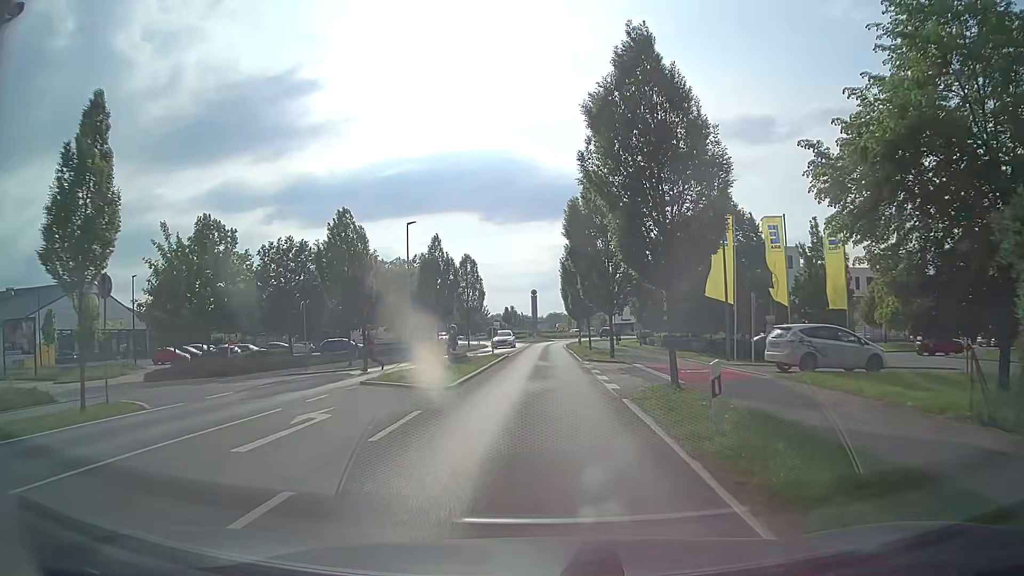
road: tertiary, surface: asphalt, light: Day
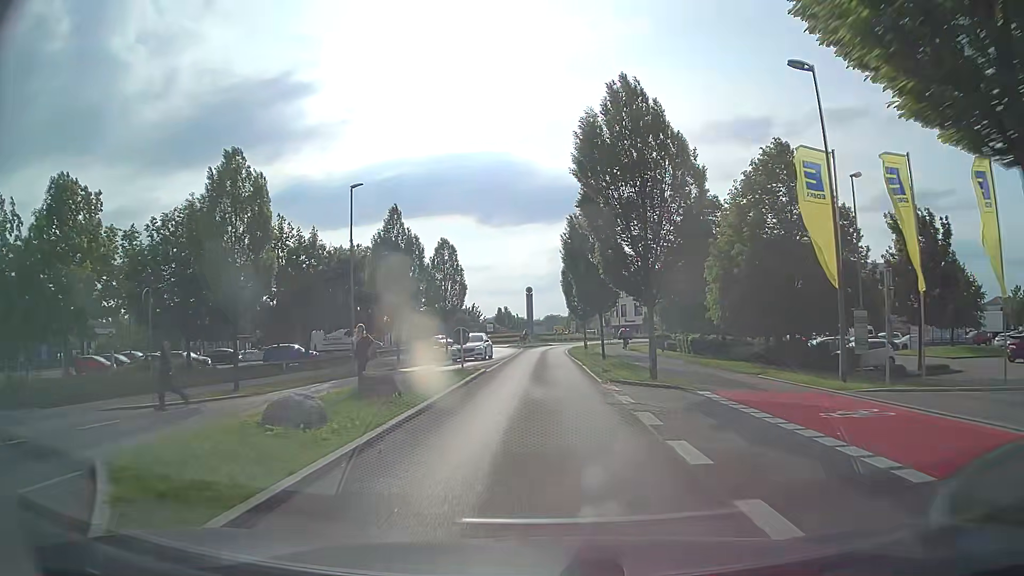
(0.0, +11.9) m; 0°
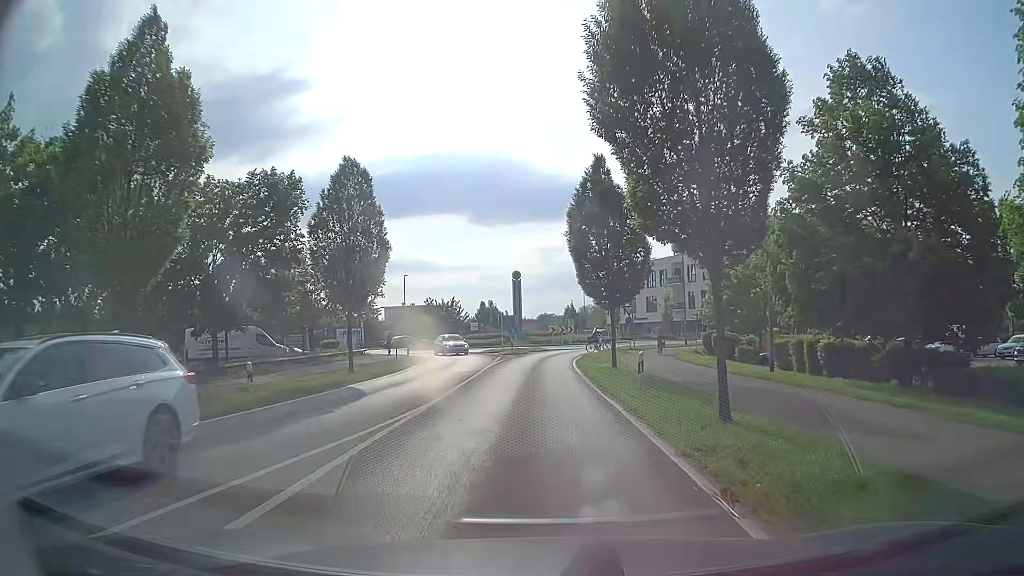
(+0.1, +22.8) m; 0°
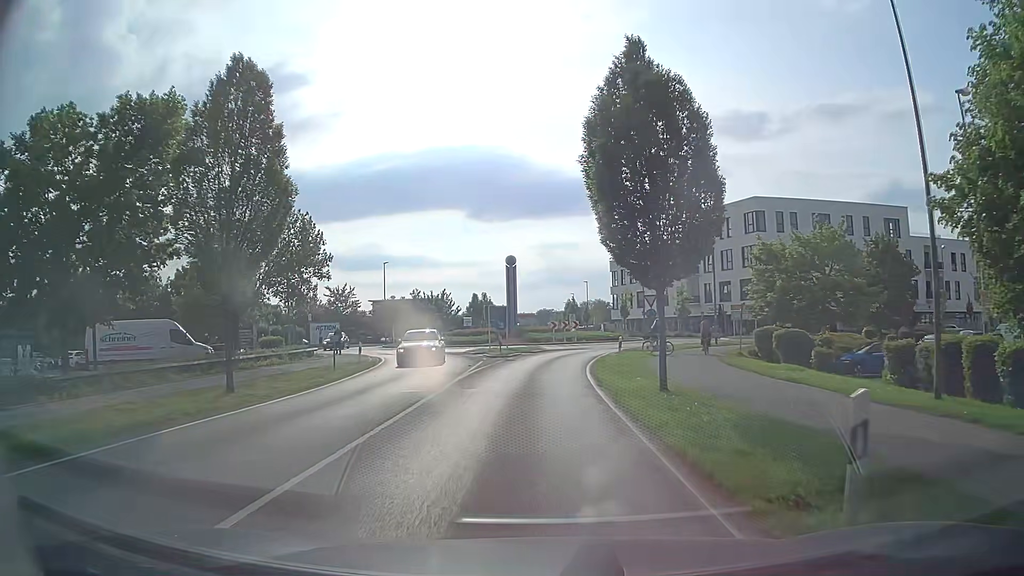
(+0.1, +10.3) m; +1°
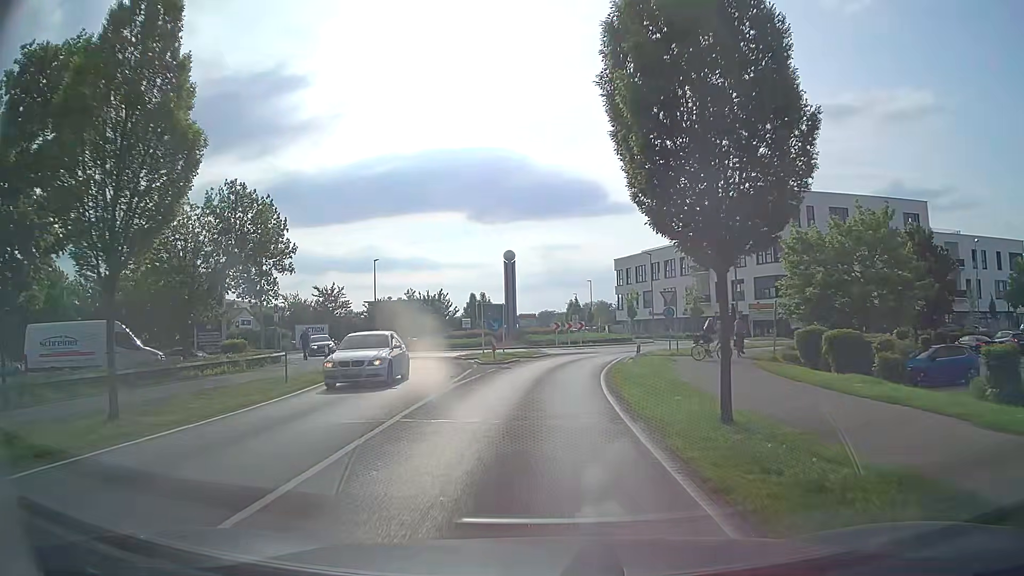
(0.0, +4.9) m; 0°
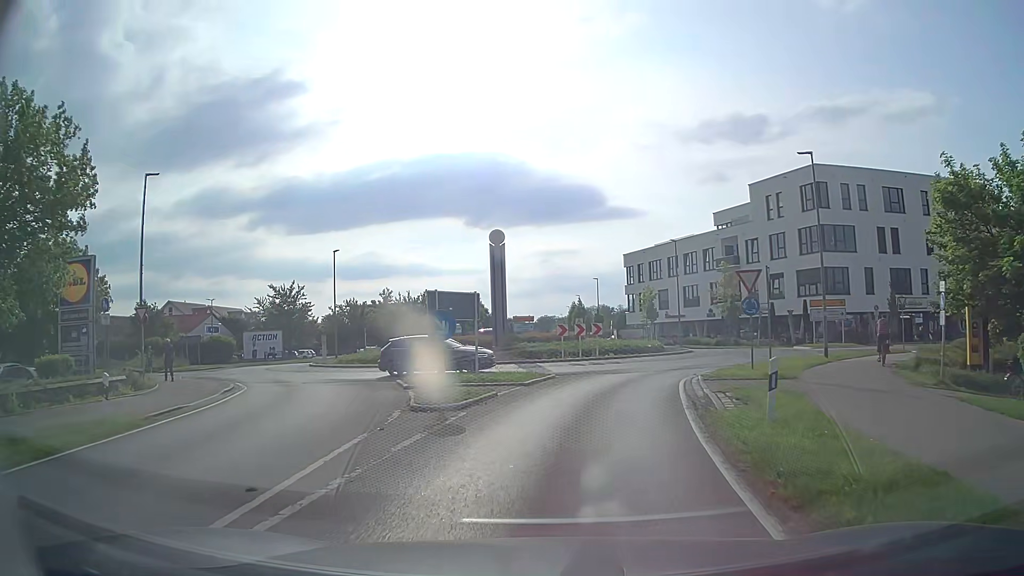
(-0.1, +13.3) m; 0°
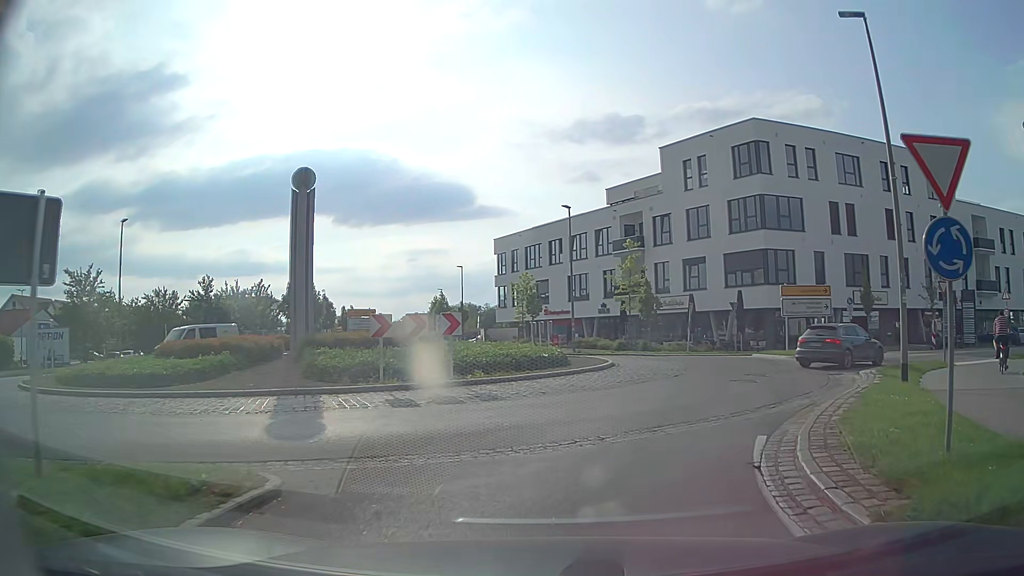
(+1.1, +14.9) m; +11°
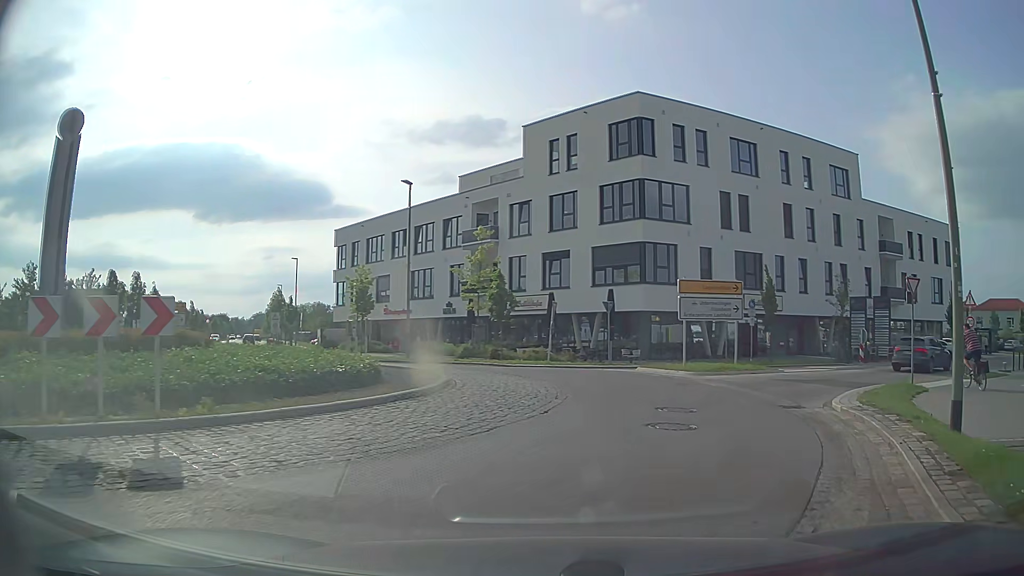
(+0.7, +7.1) m; +12°
